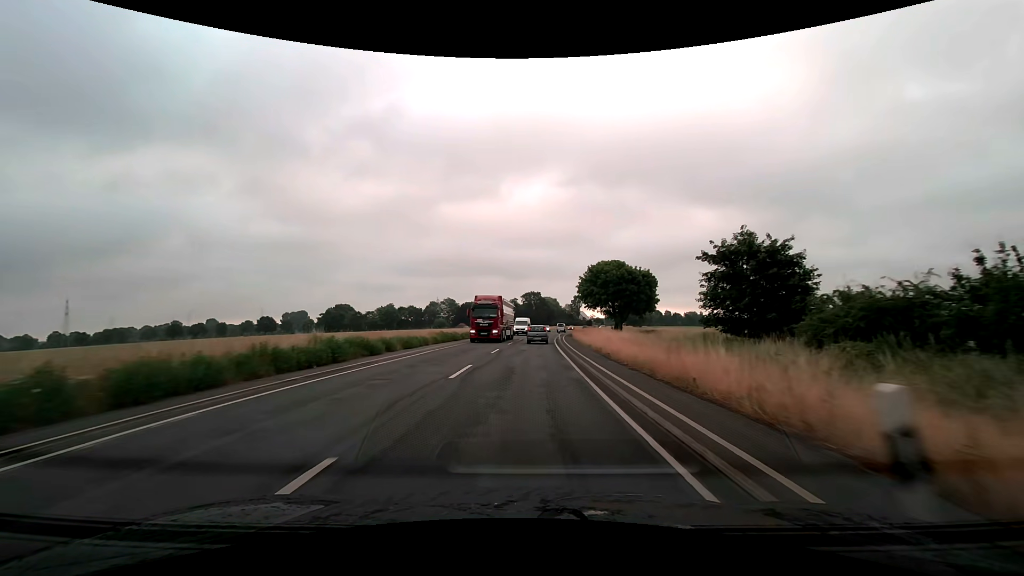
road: secondary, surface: asphalt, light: Day
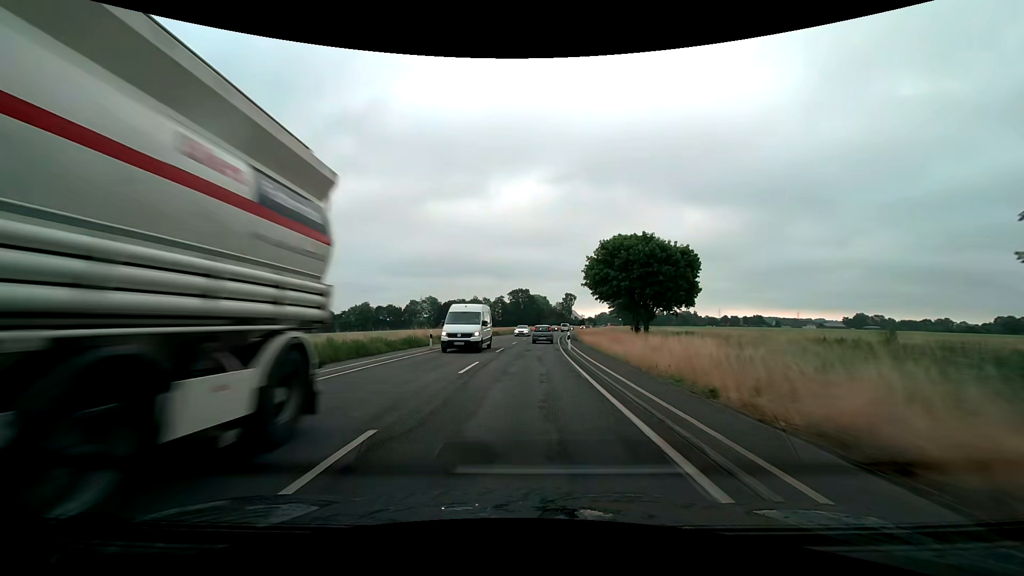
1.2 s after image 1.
(+0.3, +22.8) m; +1°
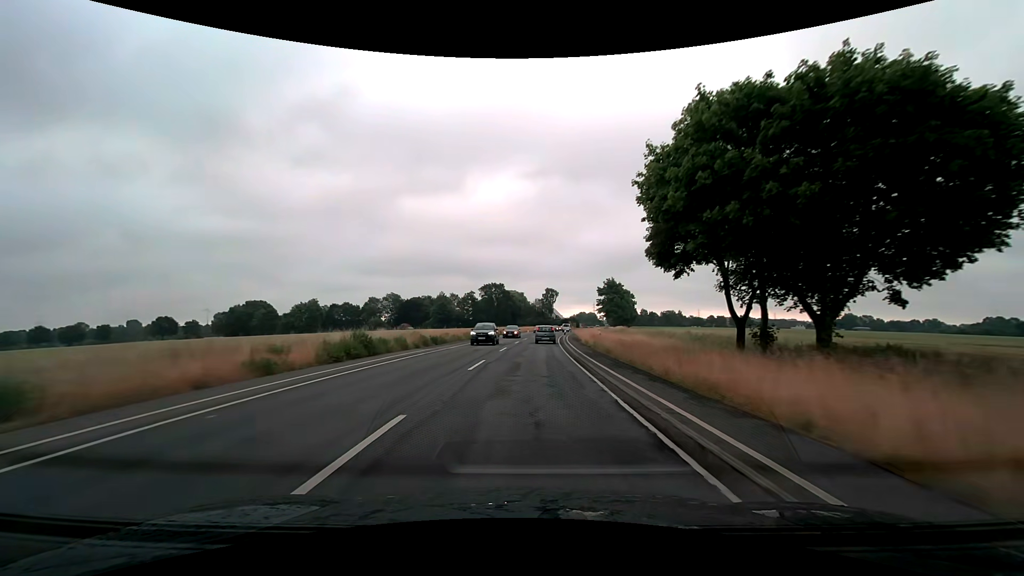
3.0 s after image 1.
(+0.7, +35.0) m; +3°
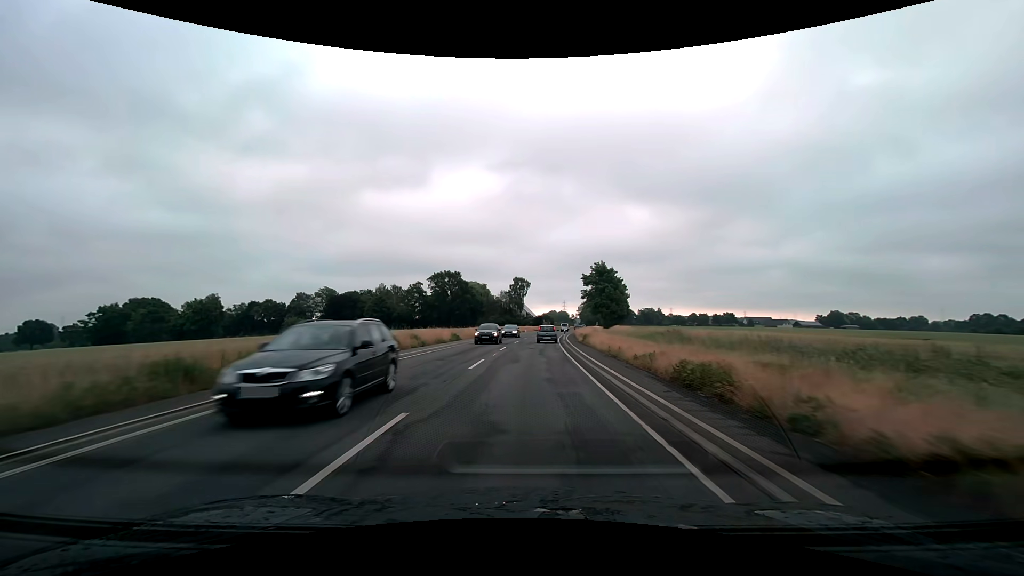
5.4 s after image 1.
(+1.7, +47.9) m; +4°
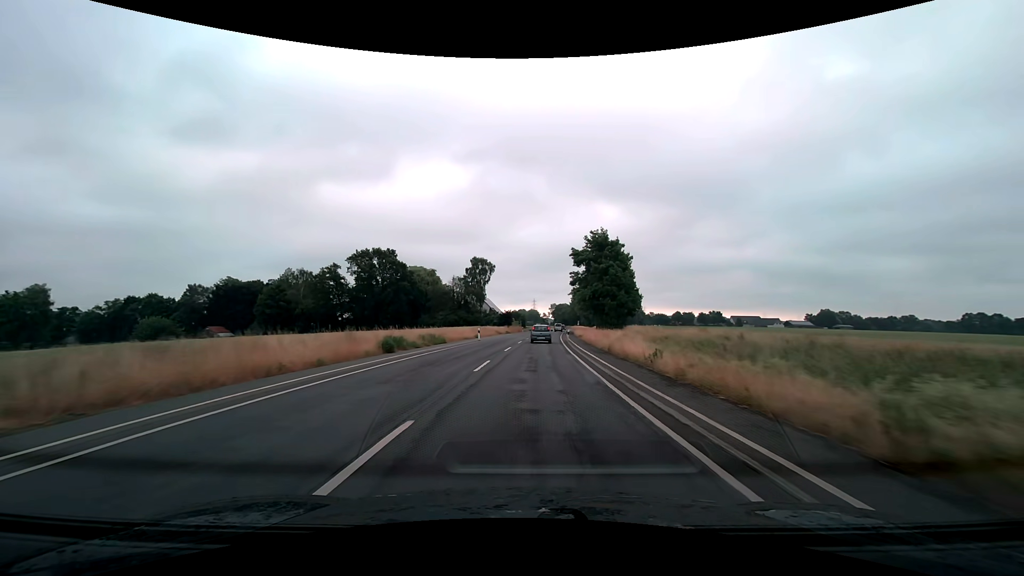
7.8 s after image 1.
(+1.5, +48.8) m; +4°
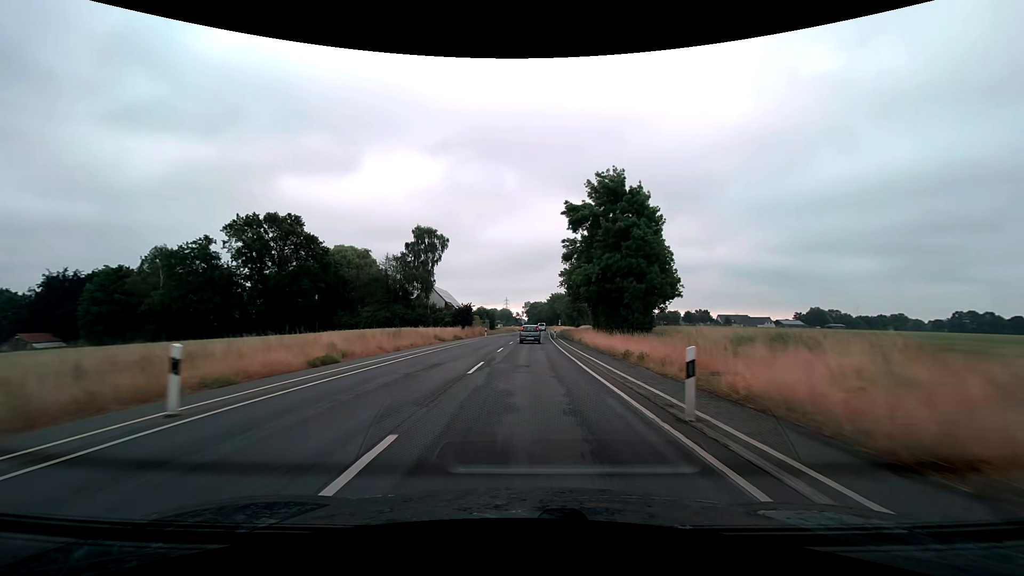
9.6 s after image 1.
(+1.0, +36.8) m; +3°
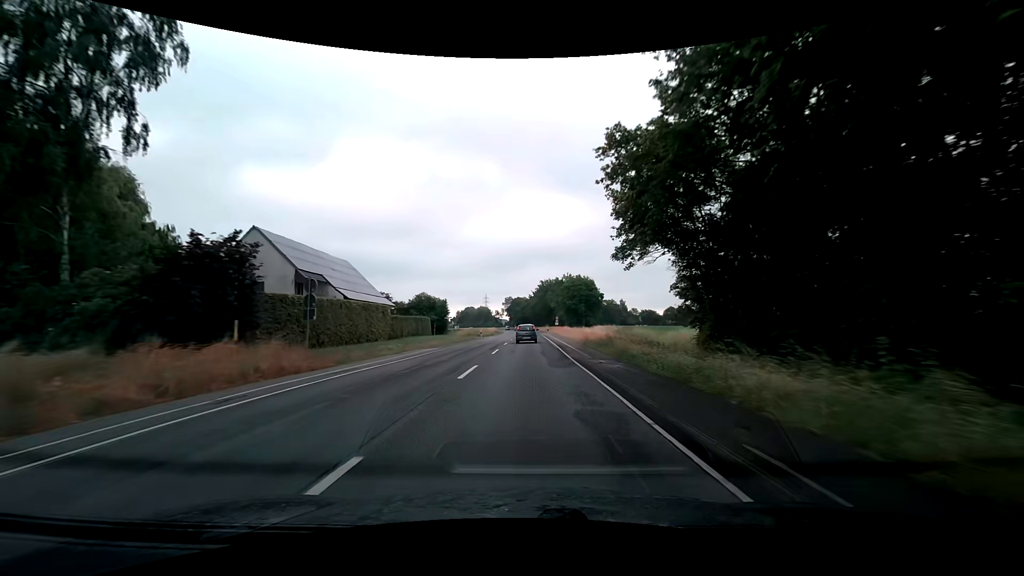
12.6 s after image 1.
(+1.5, +61.3) m; +2°
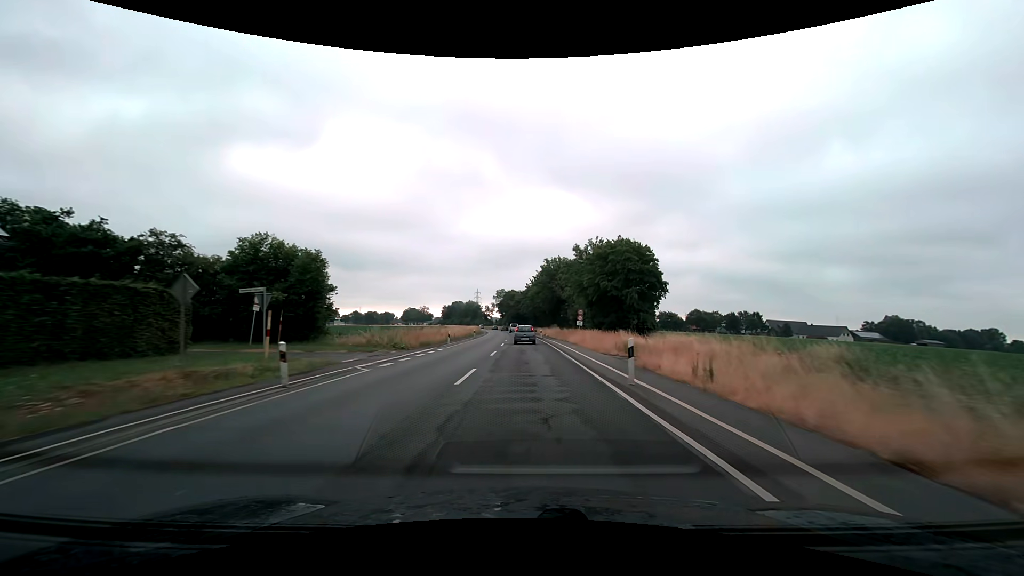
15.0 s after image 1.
(+0.5, +49.0) m; +1°
(0, +10) (0, +20) (0, +30) (0, +40) (0, +50) (0, +60) (-1, +70) (-1, +80) (-1, +90) (-2, +100) m
